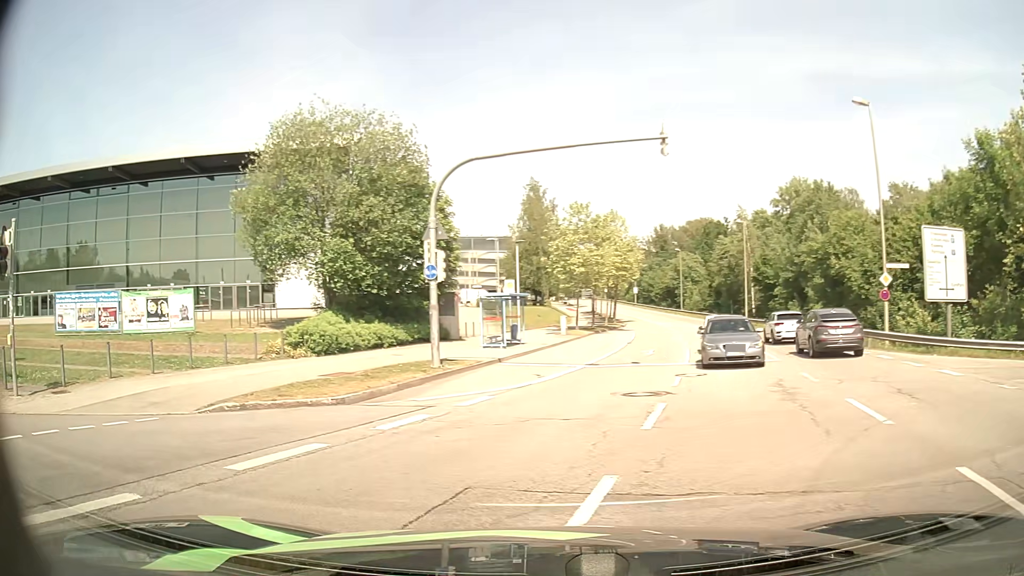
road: secondary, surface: asphalt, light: Day
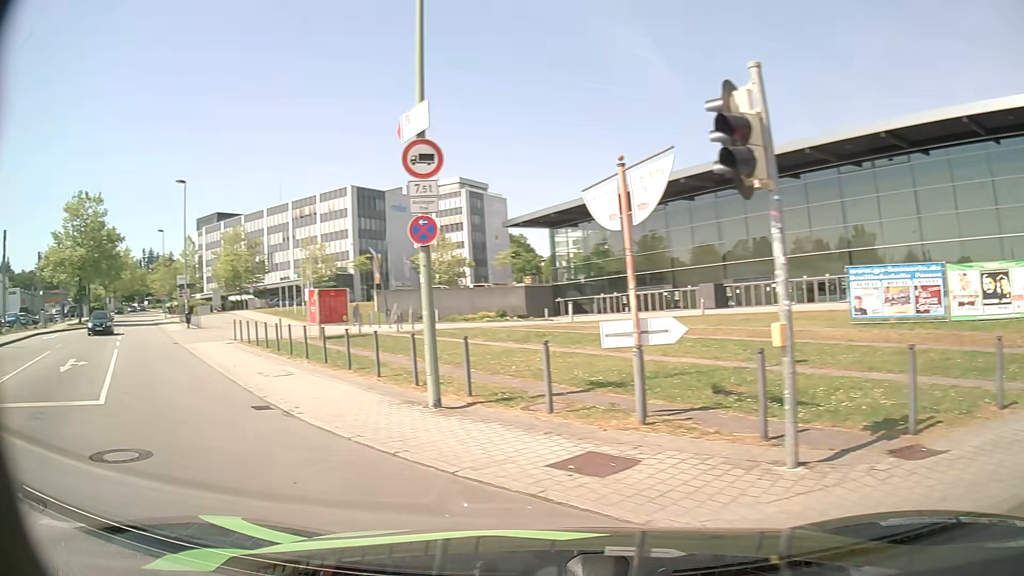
(-4.5, +6.9) m; -67°
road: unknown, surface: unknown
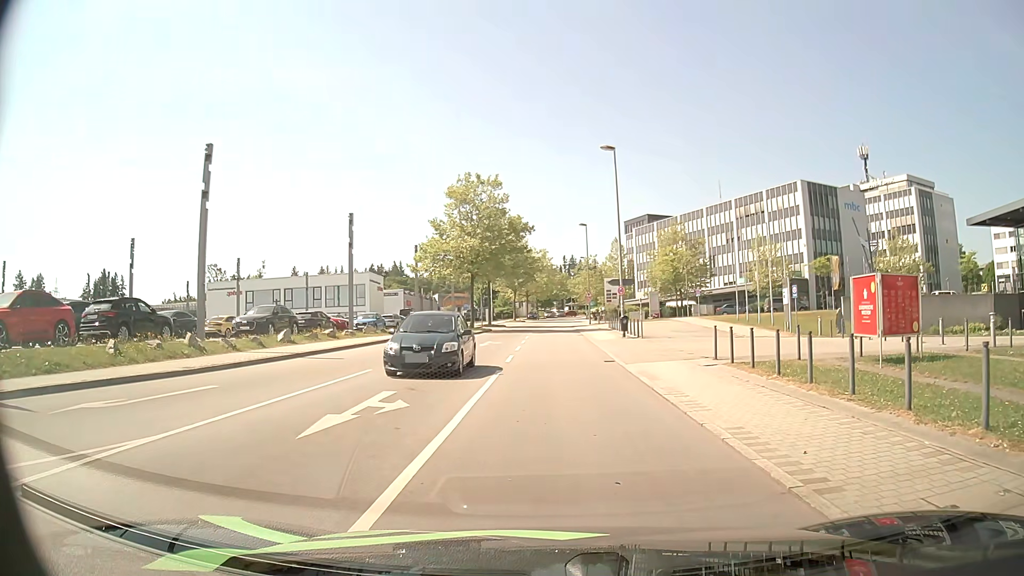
(-5.6, +10.2) m; -38°
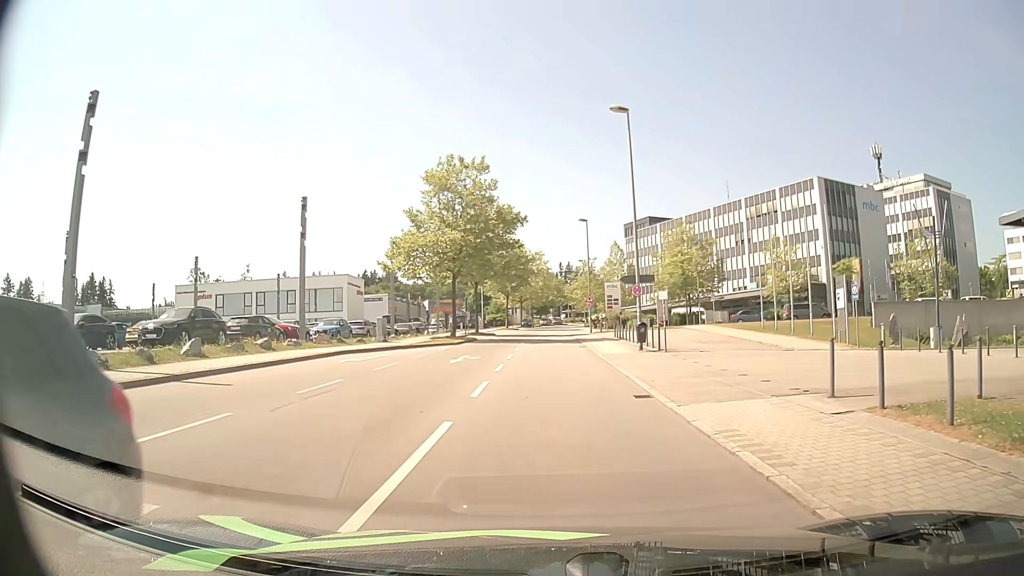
(+0.1, +8.0) m; +1°
